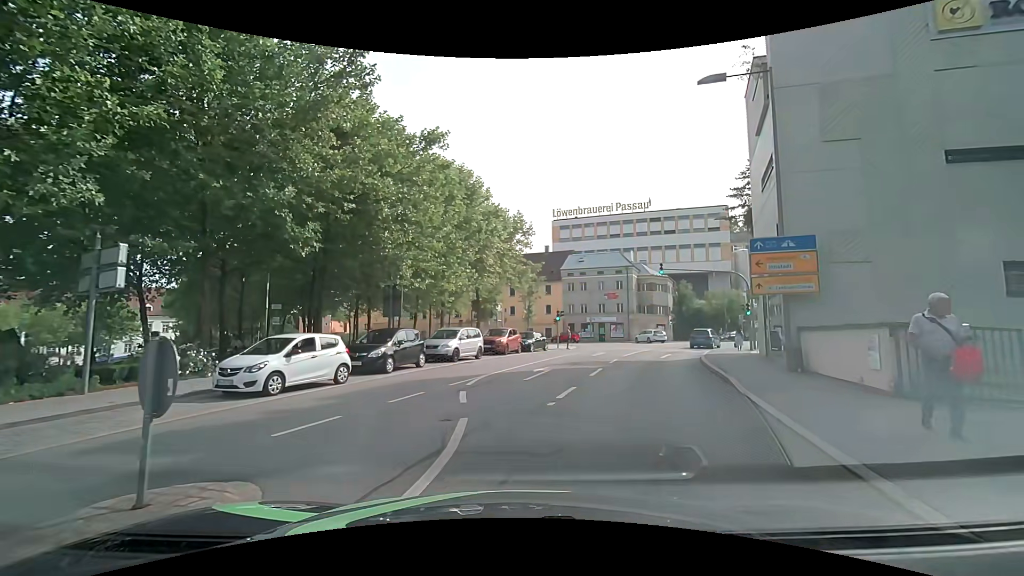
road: residential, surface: asphalt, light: Day
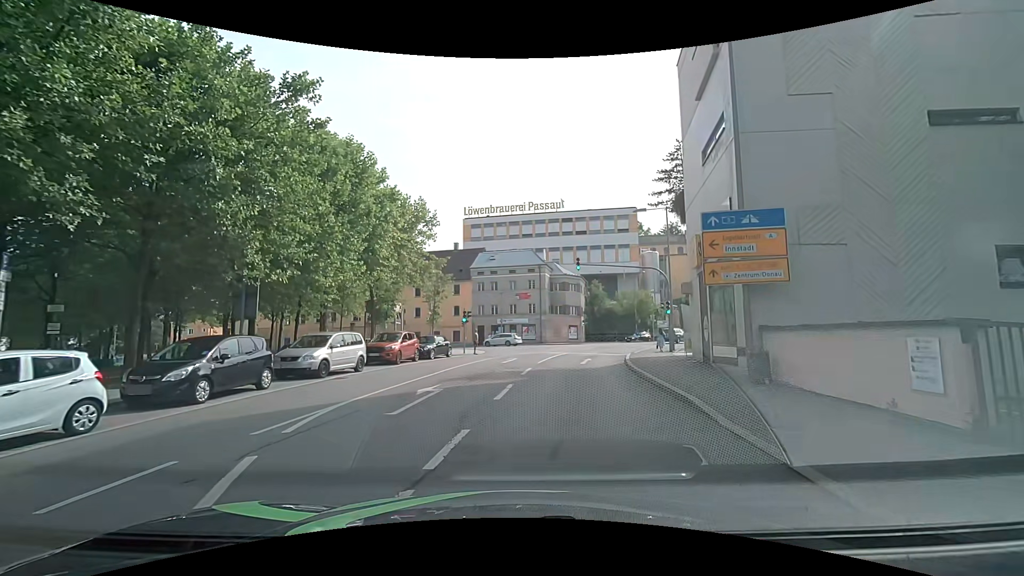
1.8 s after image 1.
(+0.4, +4.8) m; +9°
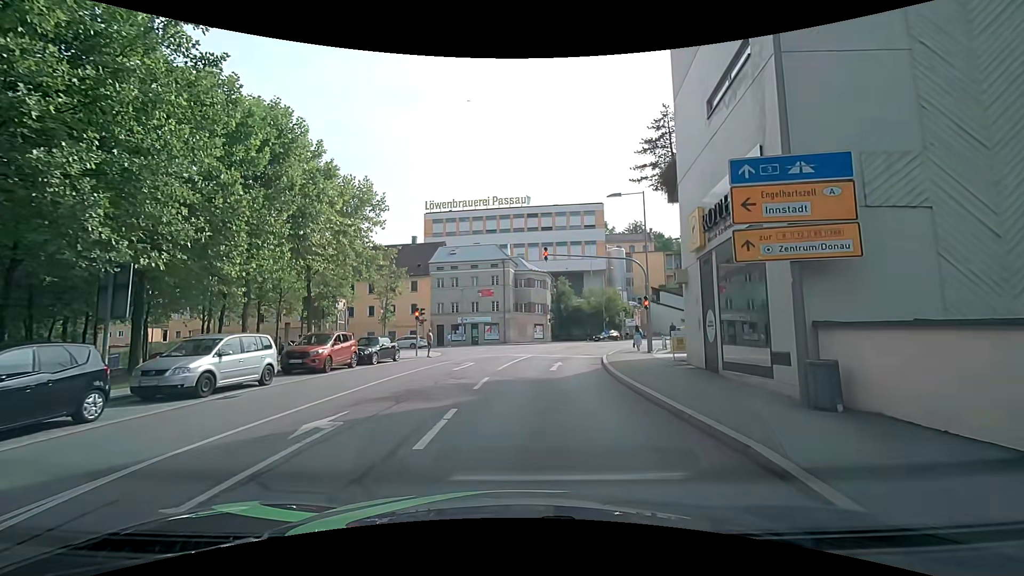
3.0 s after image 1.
(+0.2, +4.3) m; +5°
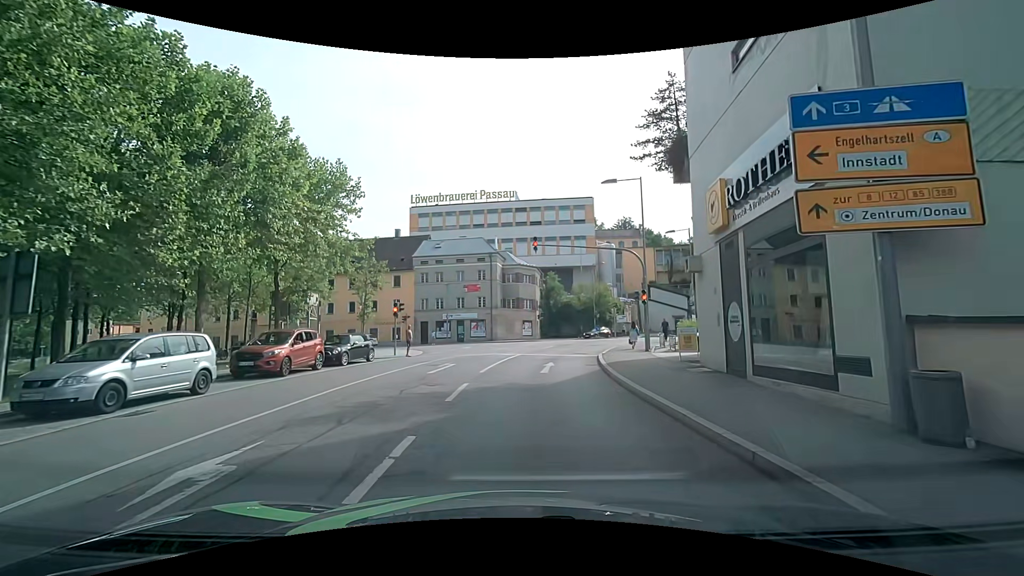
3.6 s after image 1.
(0.0, +2.5) m; +1°
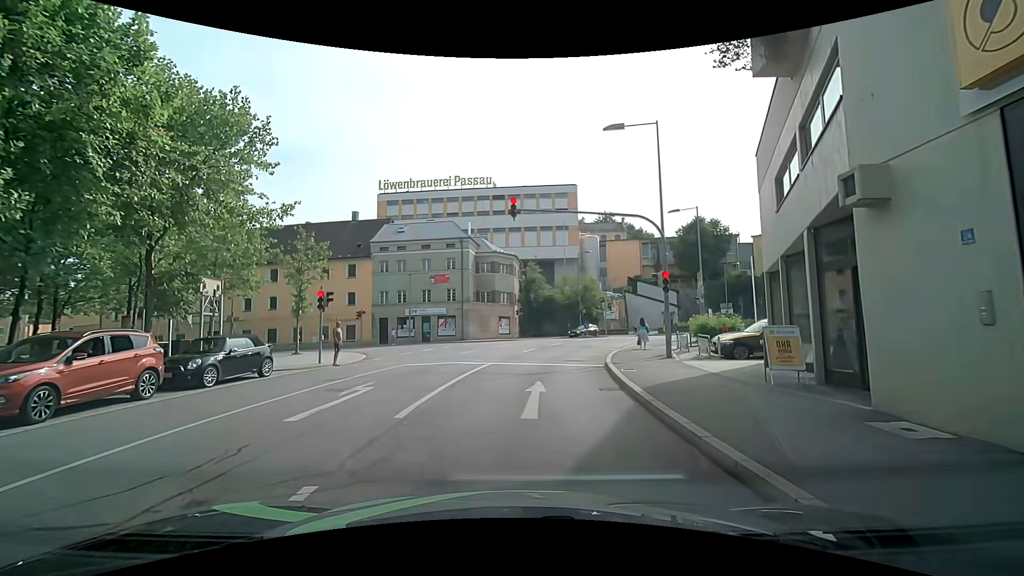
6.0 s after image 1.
(+0.2, +7.7) m; +3°
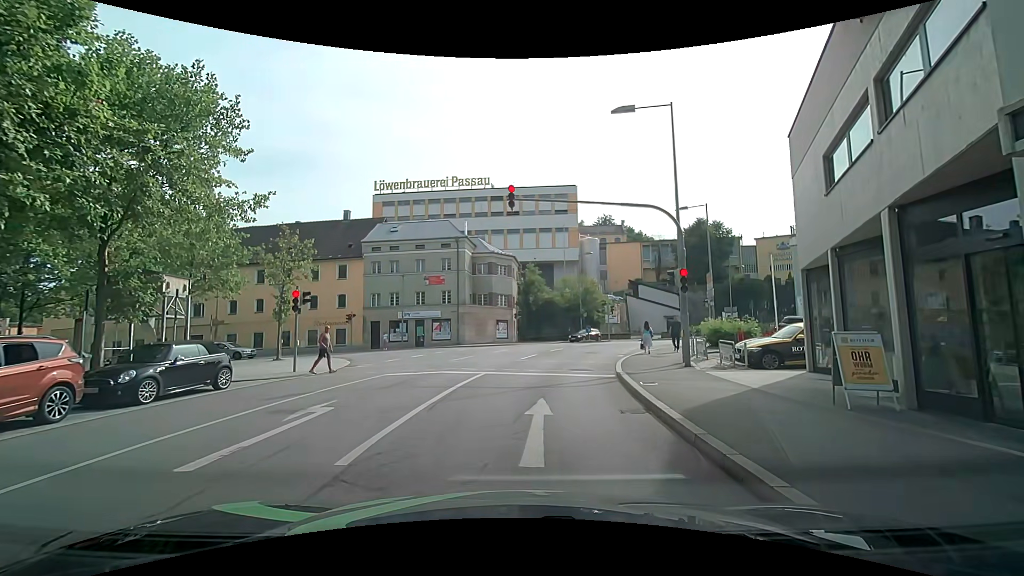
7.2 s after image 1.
(0.0, +2.3) m; -1°
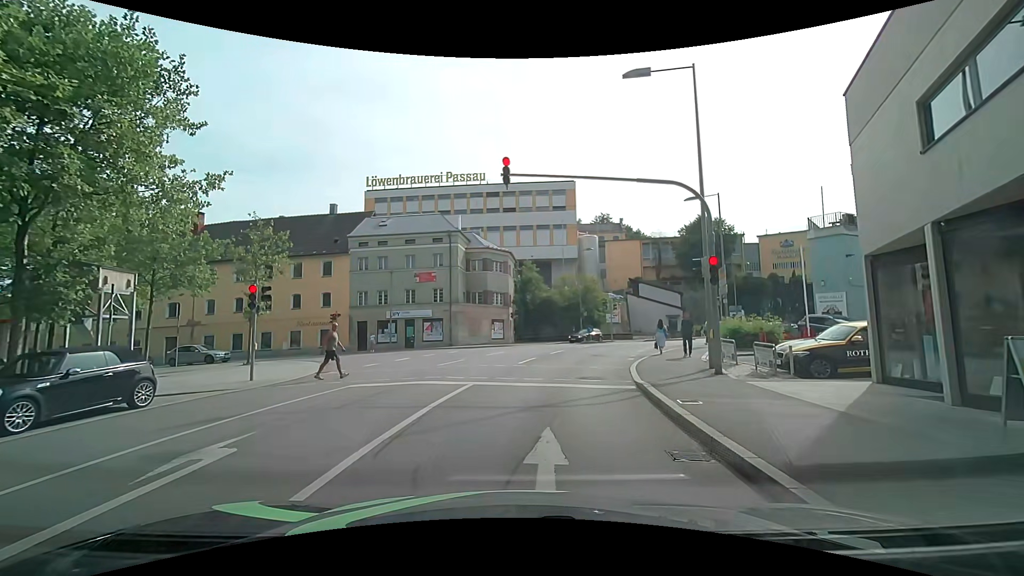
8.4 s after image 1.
(+0.1, +2.9) m; 0°
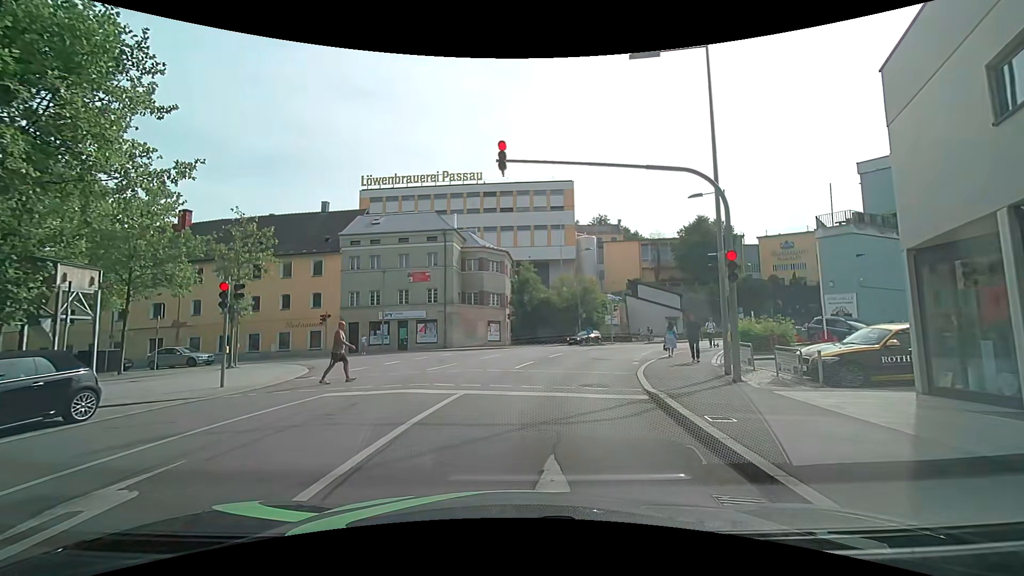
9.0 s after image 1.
(0.0, +1.4) m; +1°
